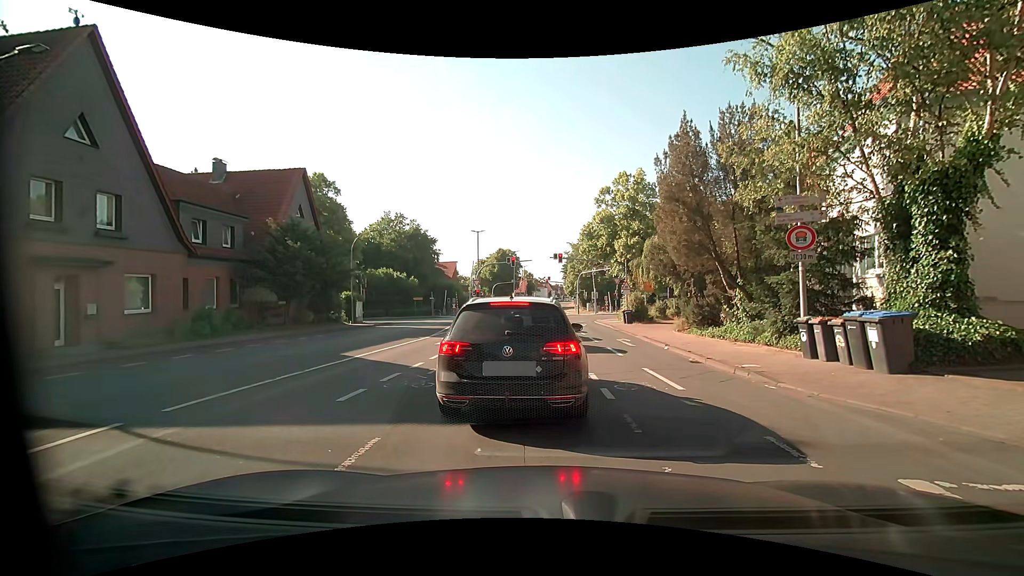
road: unclassified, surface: asphalt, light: Day
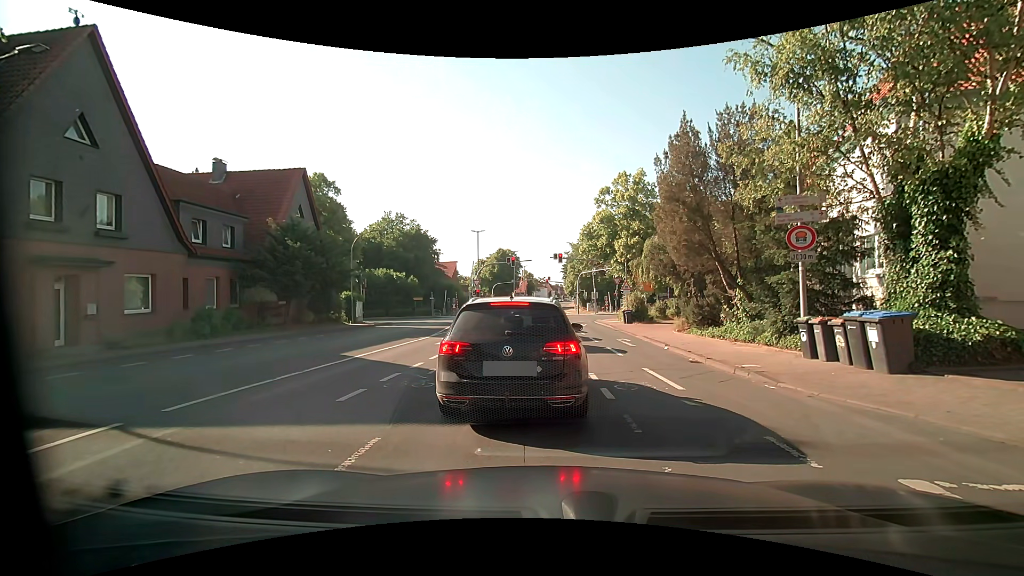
(0.0, 0.0) m; 0°
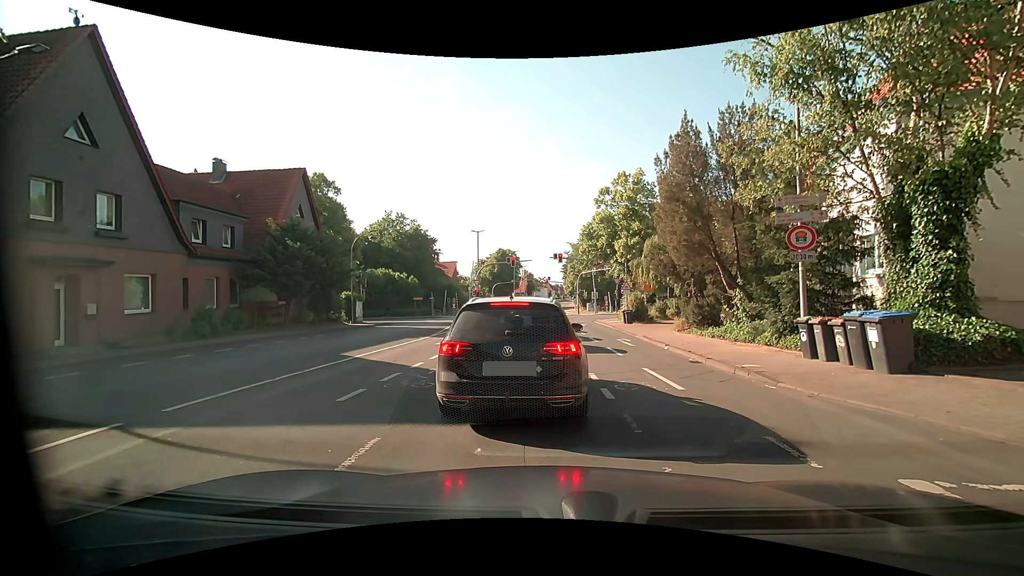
(0.0, 0.0) m; 0°
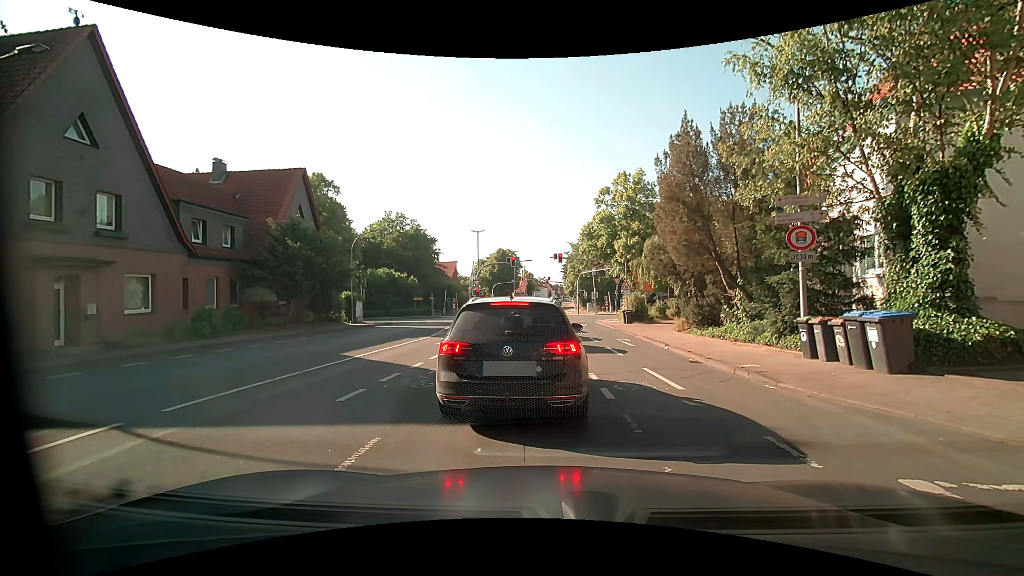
(0.0, 0.0) m; 0°
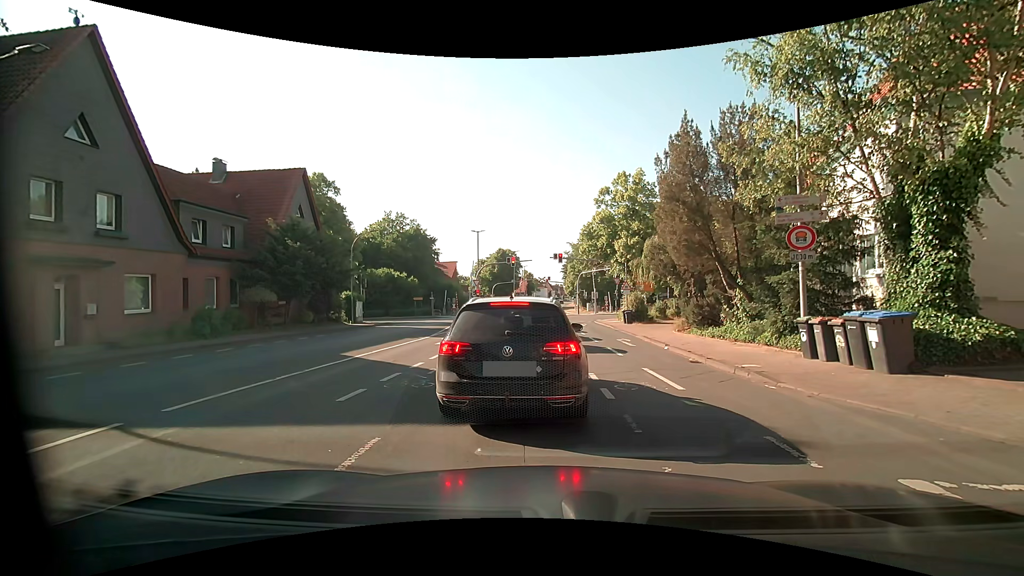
(0.0, 0.0) m; 0°
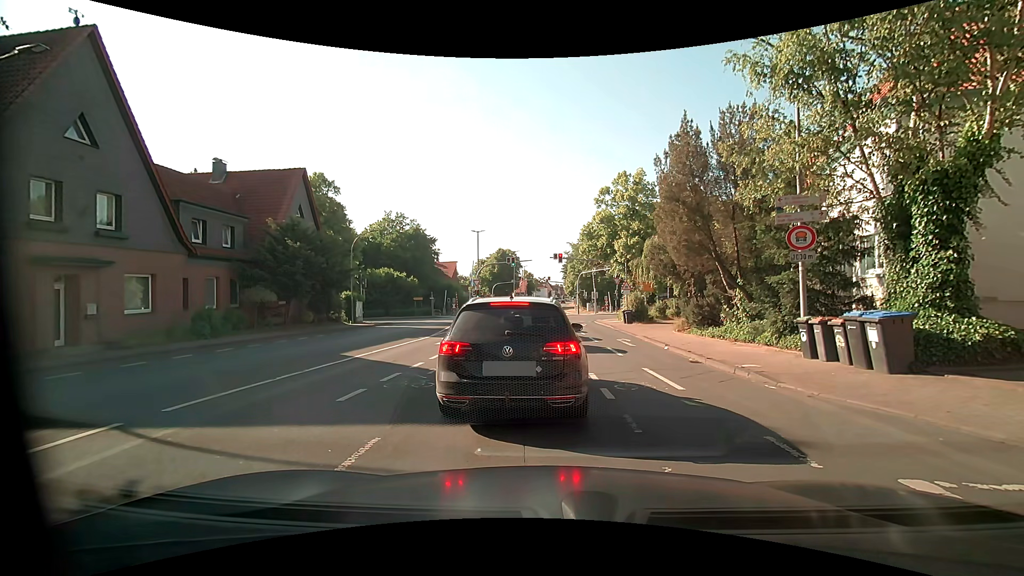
(0.0, 0.0) m; 0°
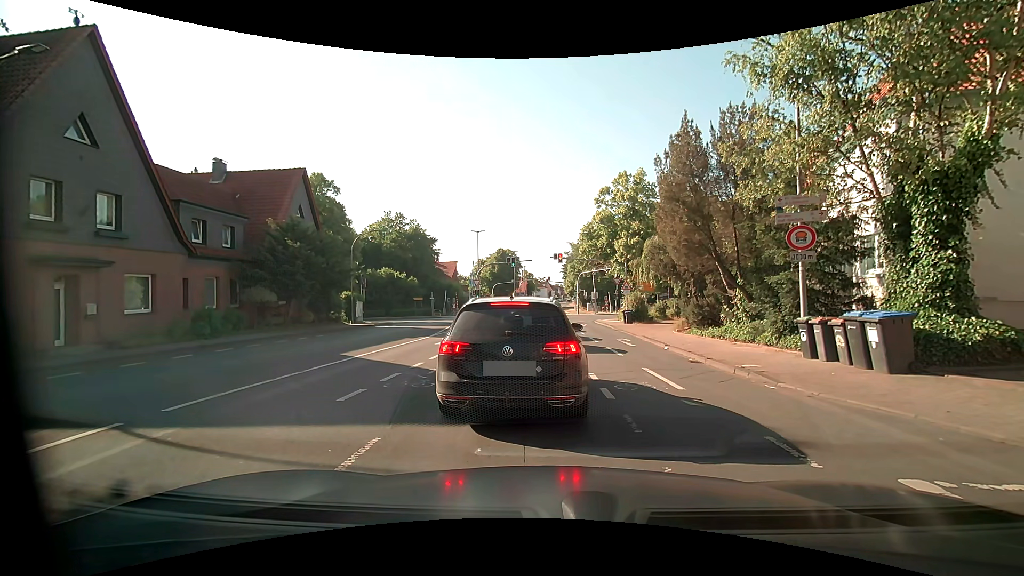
(0.0, 0.0) m; 0°
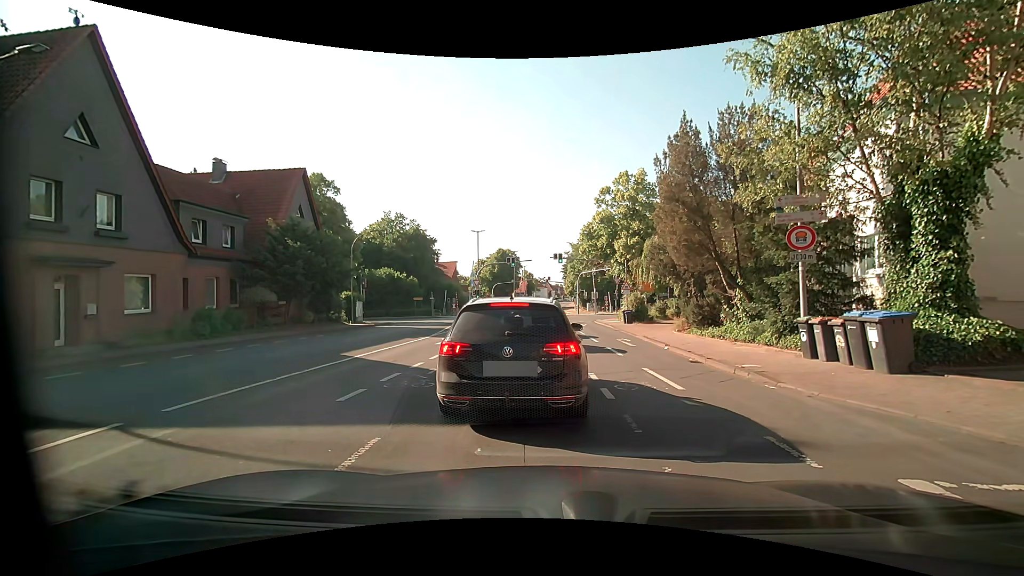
(0.0, 0.0) m; 0°
